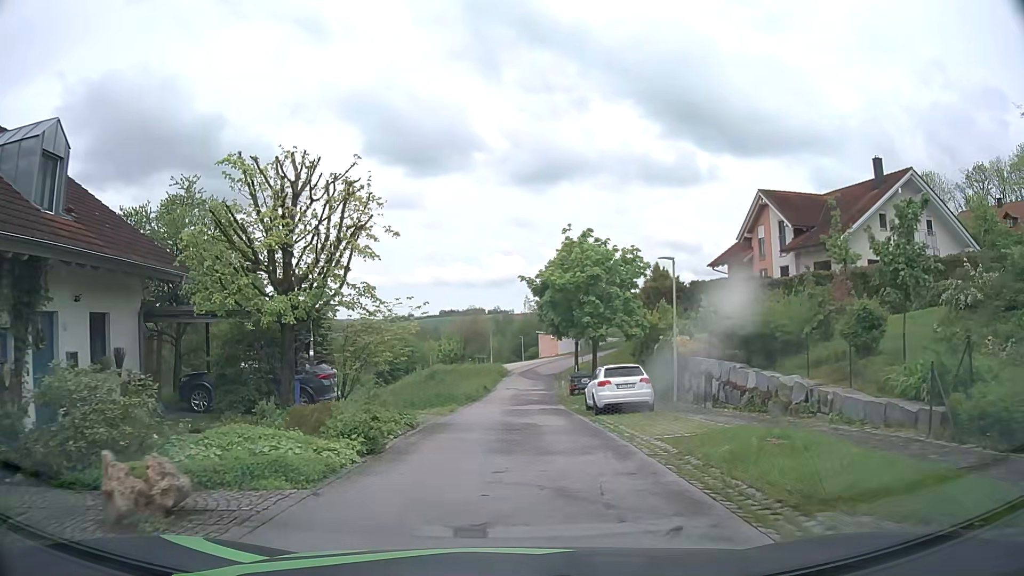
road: residential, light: Day
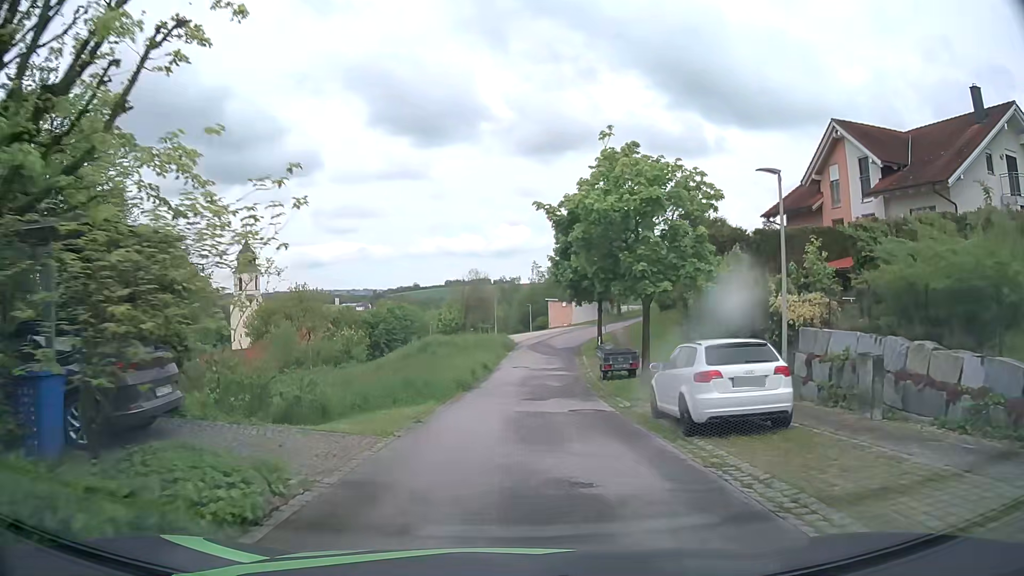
(-0.1, +9.4) m; -1°
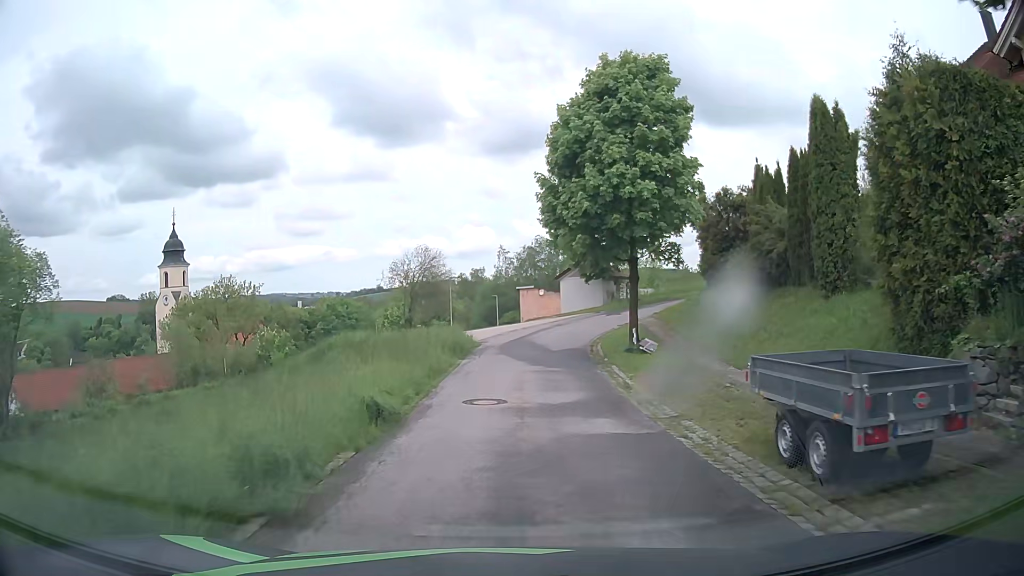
(+0.3, +19.2) m; +2°
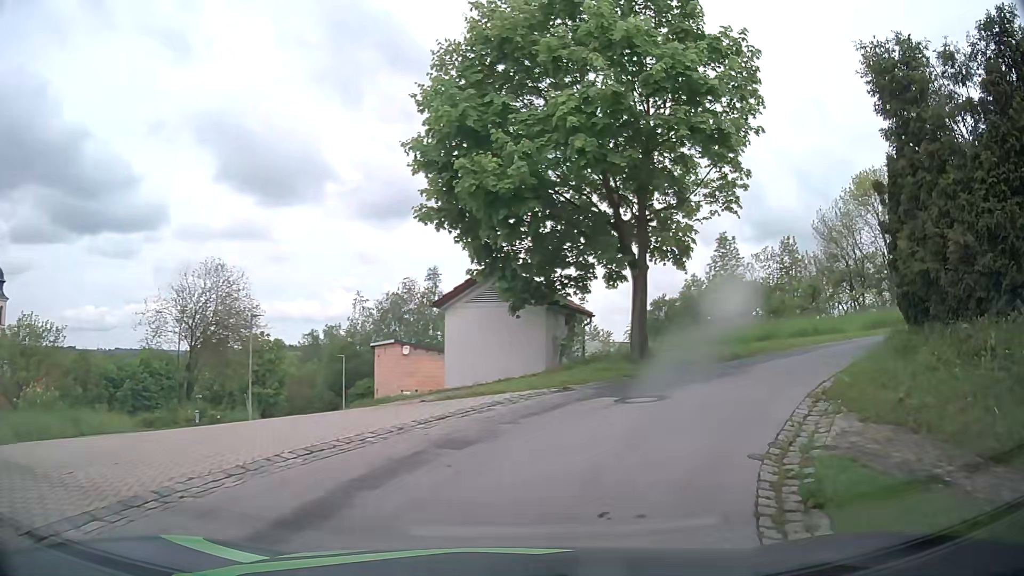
(+1.2, +23.1) m; +9°
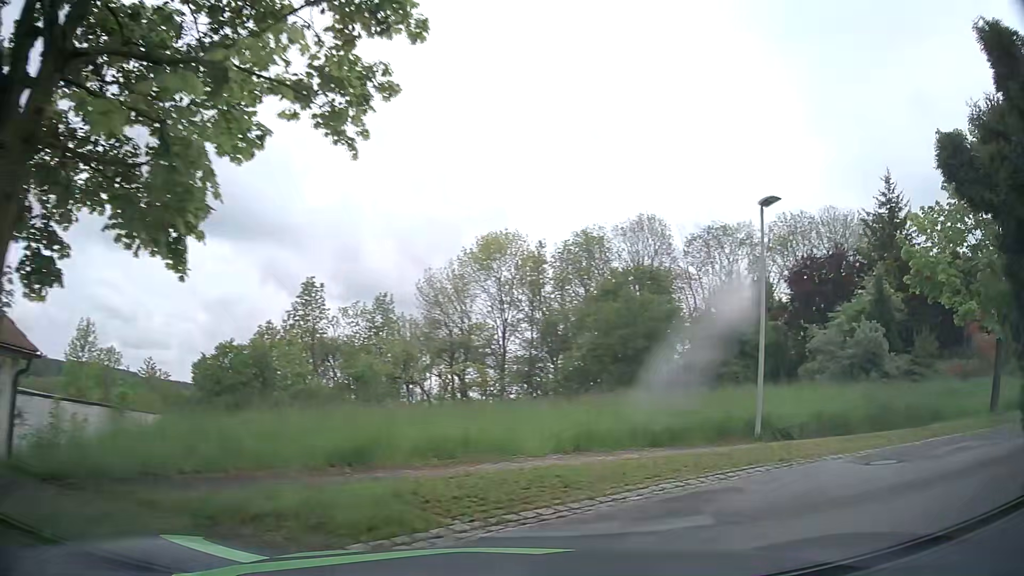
(+3.0, +10.4) m; +35°
